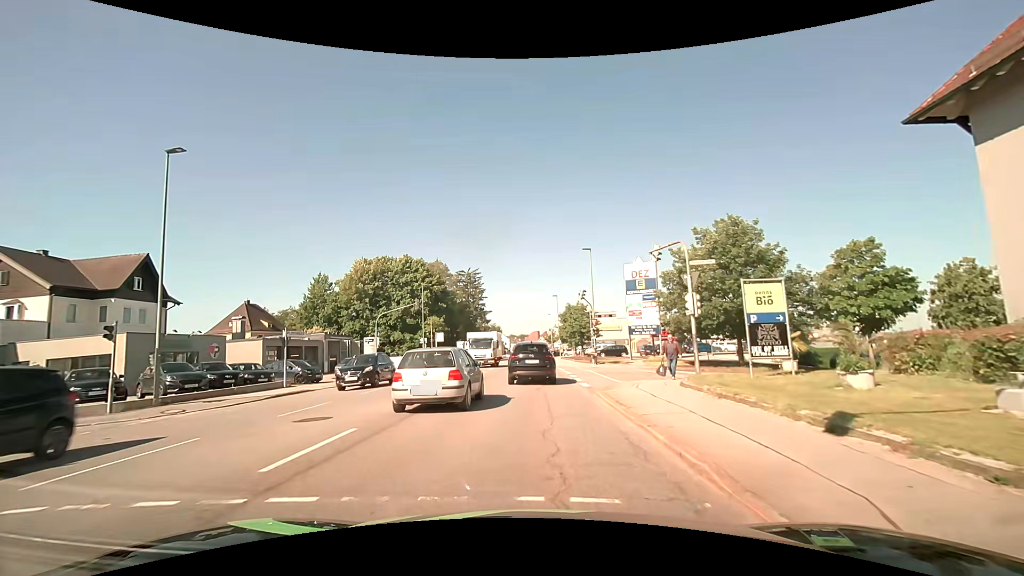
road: tertiary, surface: asphalt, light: Day
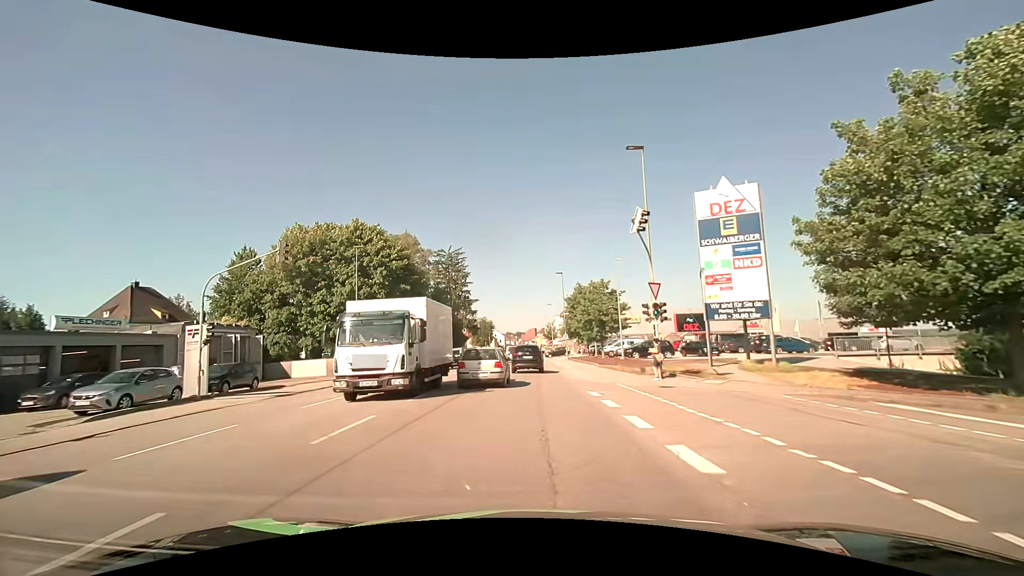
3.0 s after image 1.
(0.0, +22.8) m; 0°
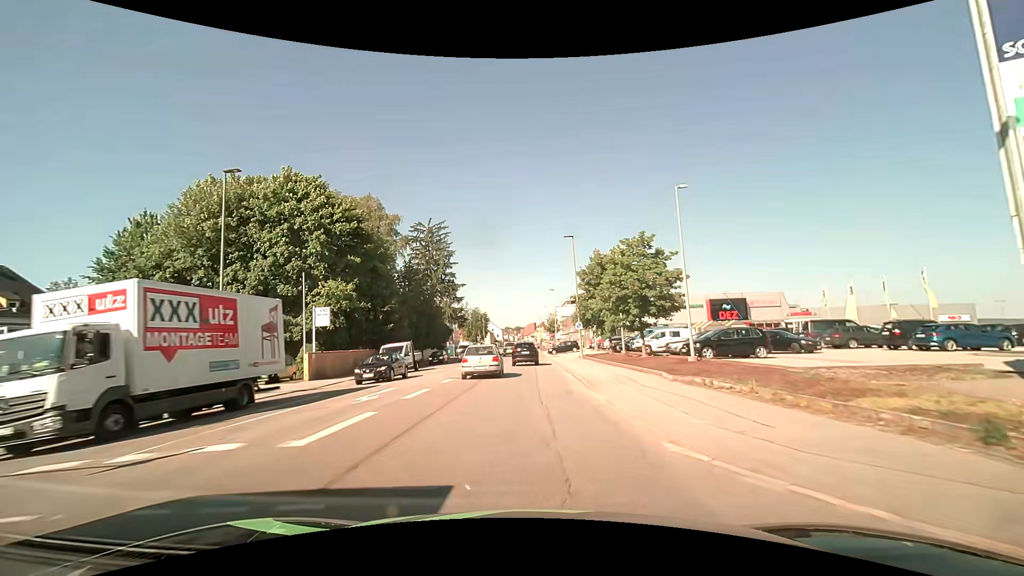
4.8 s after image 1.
(0.0, +17.5) m; +1°
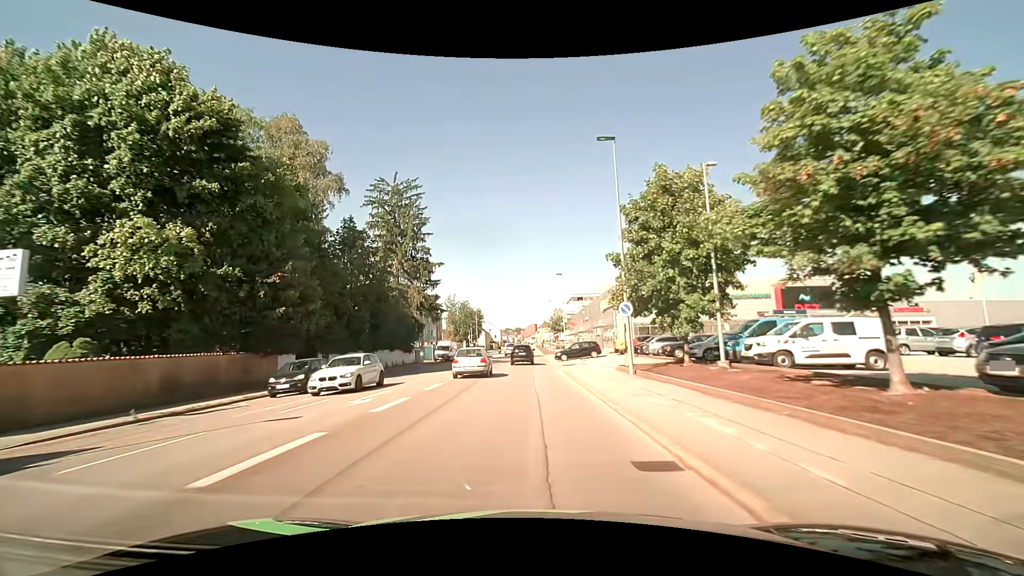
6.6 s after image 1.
(-0.2, +20.5) m; -1°
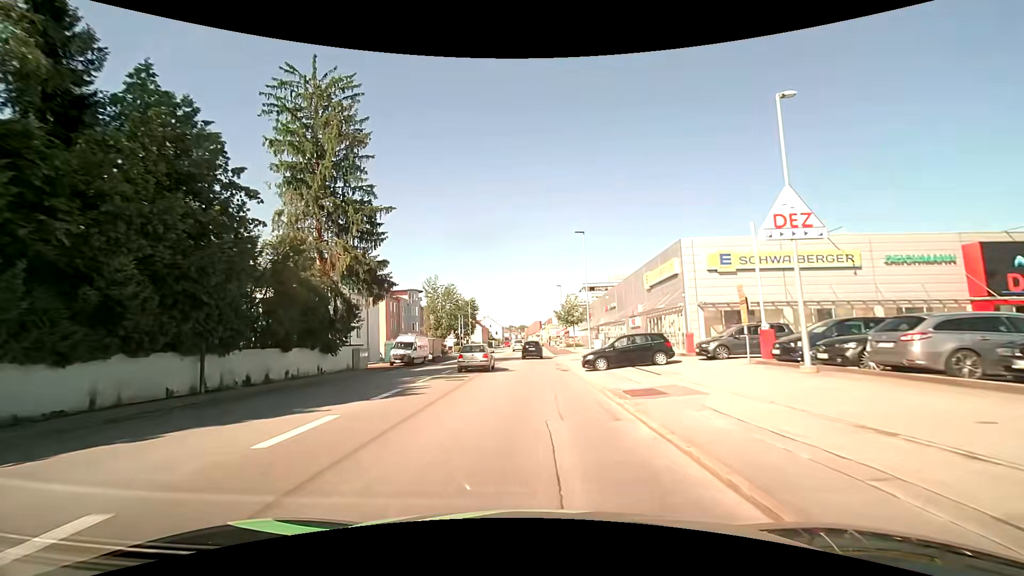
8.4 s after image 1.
(-0.1, +22.4) m; 0°
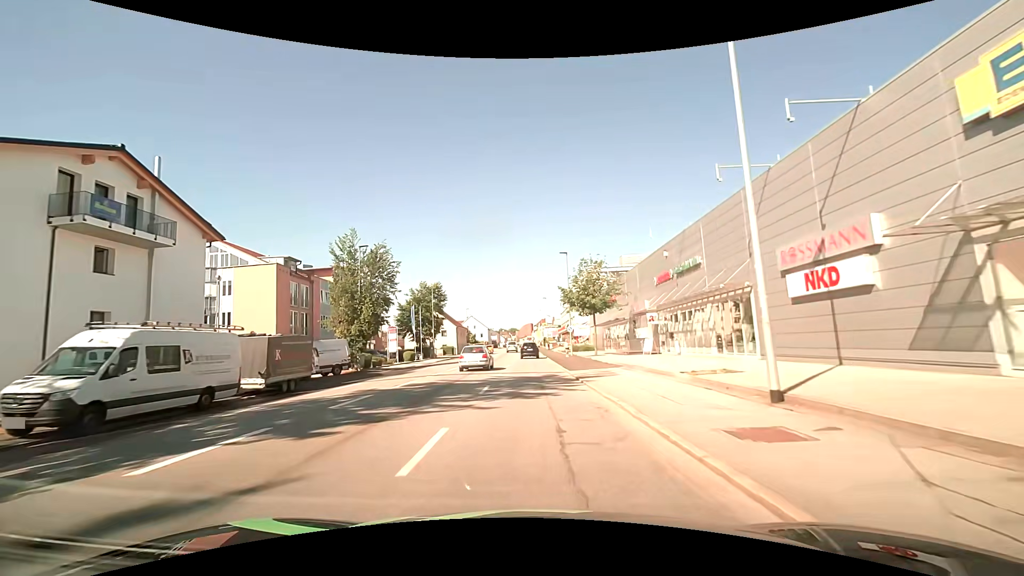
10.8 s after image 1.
(-0.1, +31.1) m; +1°
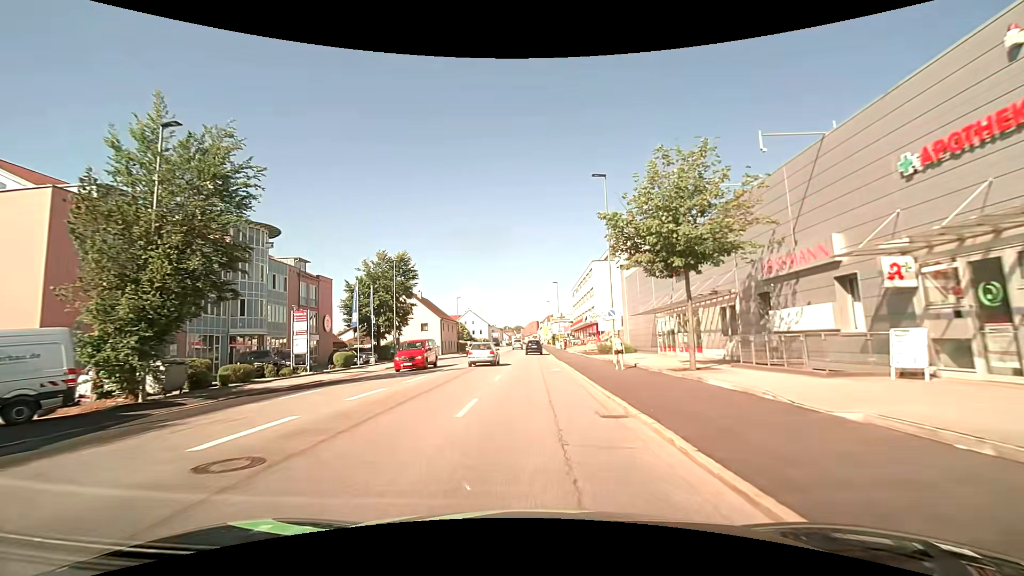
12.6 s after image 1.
(-0.3, +23.1) m; -1°
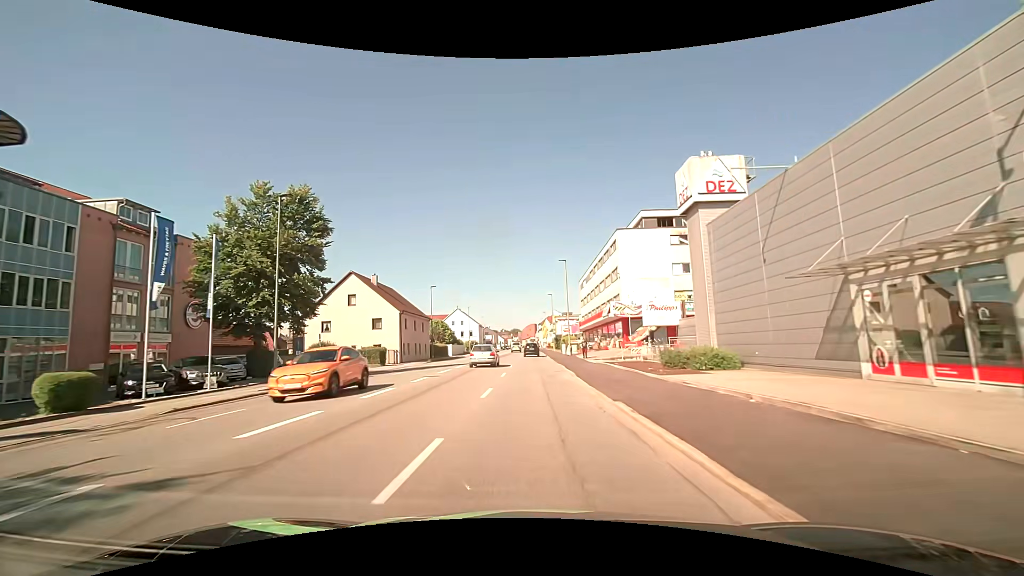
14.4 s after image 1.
(+0.1, +22.9) m; 0°
